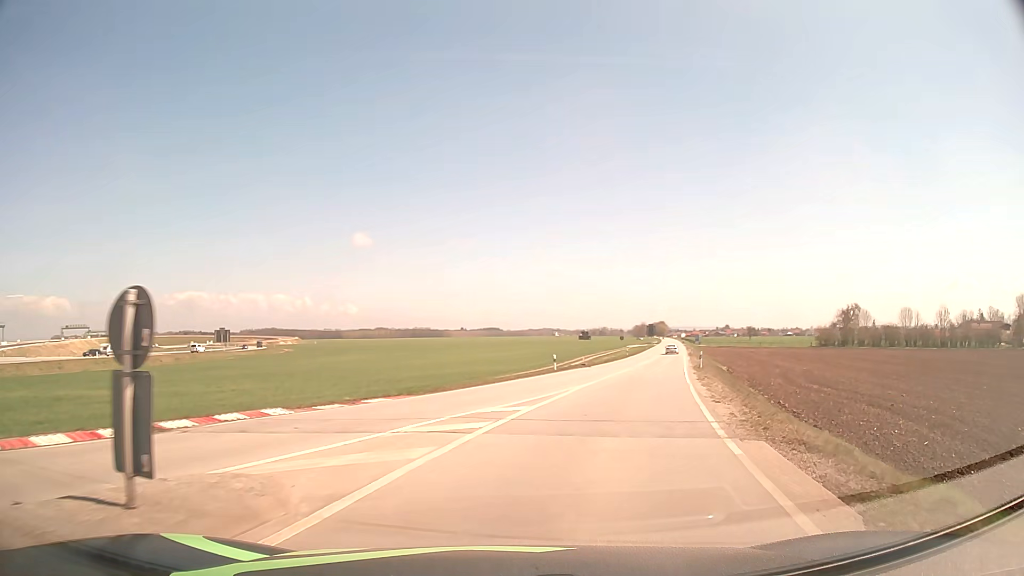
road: secondary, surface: concrete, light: Day
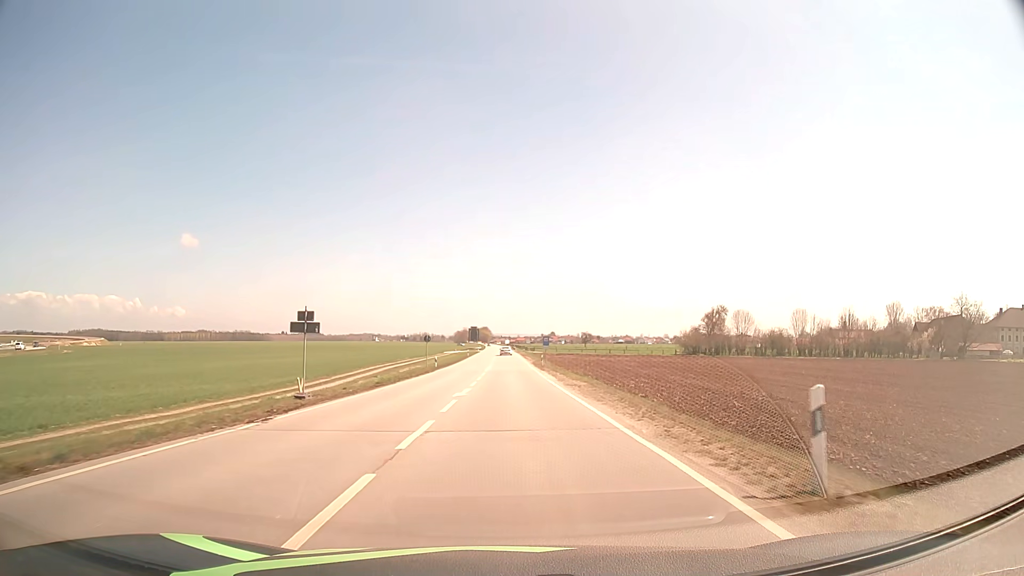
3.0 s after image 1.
(+7.1, +35.6) m; +15°
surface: asphalt
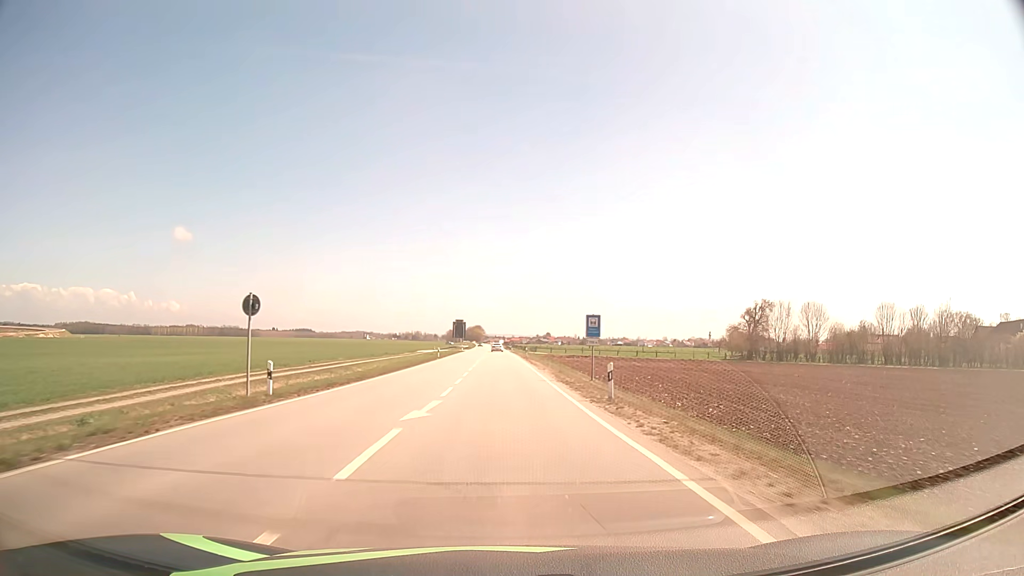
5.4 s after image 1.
(+0.3, +40.1) m; +1°
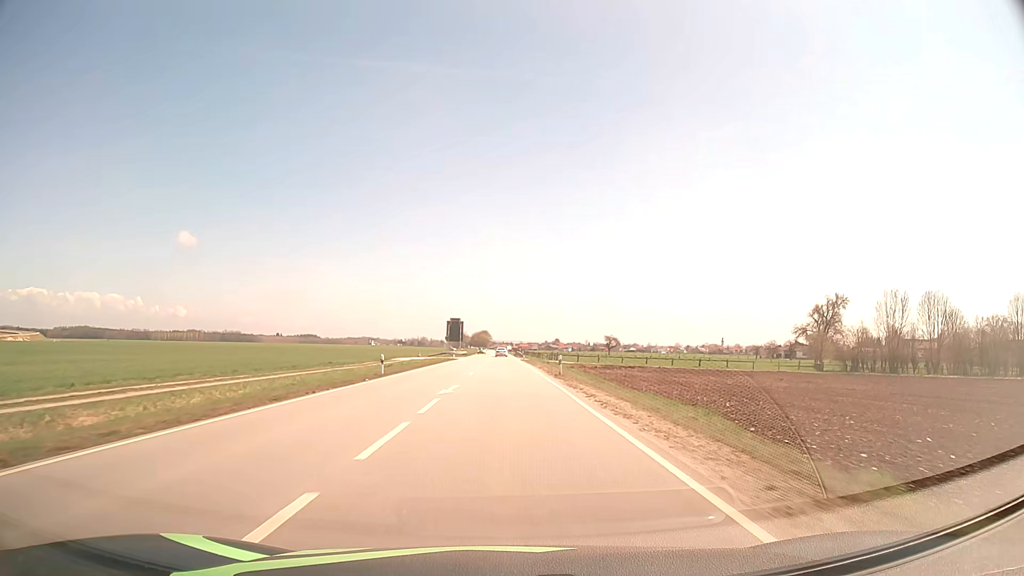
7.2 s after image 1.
(-0.3, +35.3) m; -1°
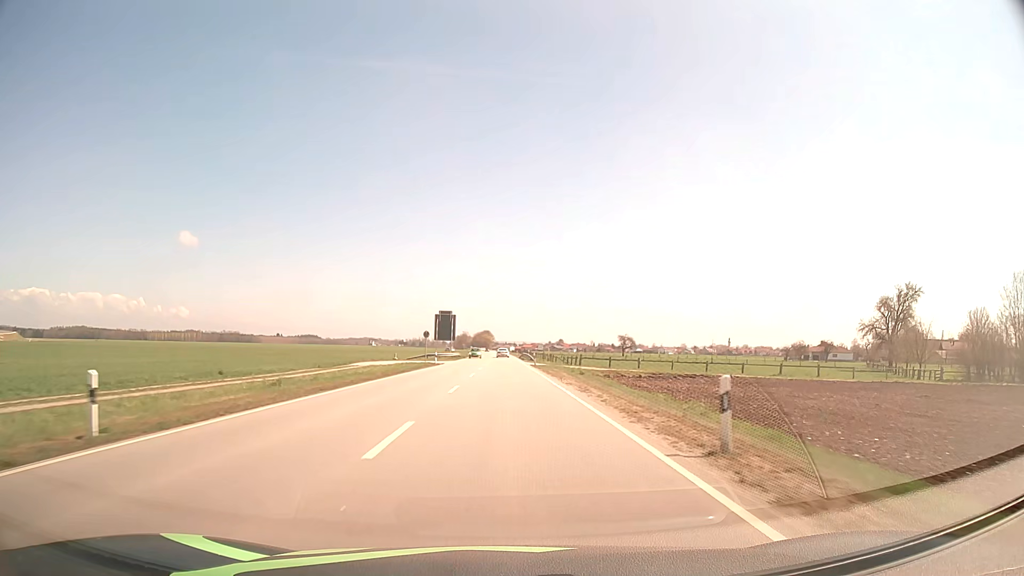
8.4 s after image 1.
(-0.1, +25.5) m; 0°
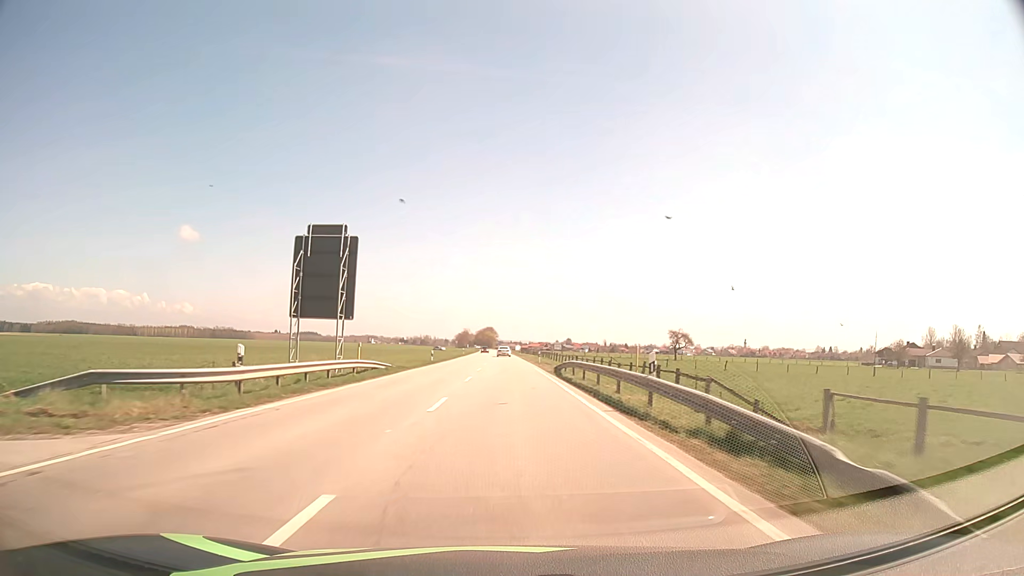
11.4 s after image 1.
(-0.2, +67.2) m; 0°
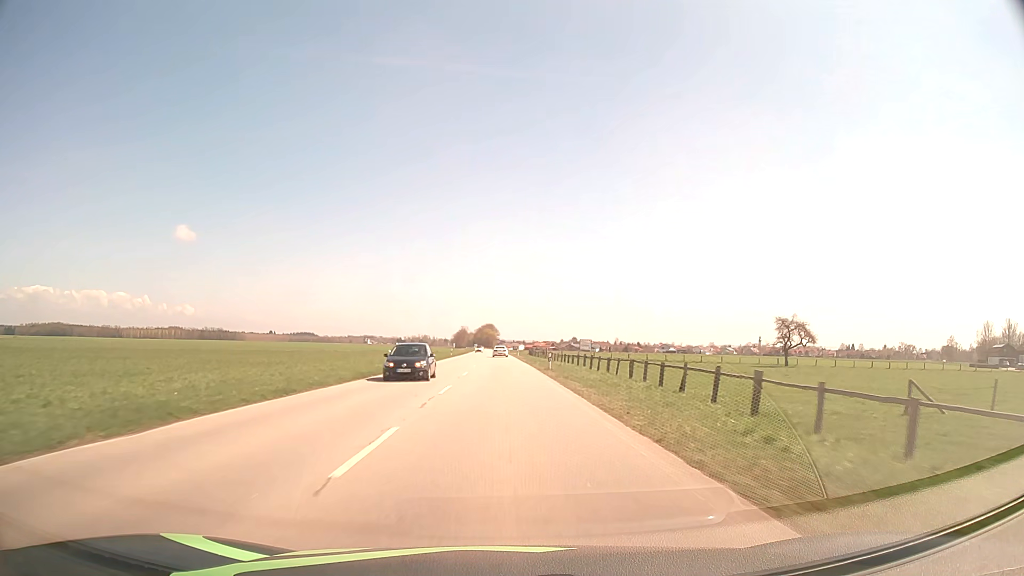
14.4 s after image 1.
(0.0, +67.9) m; 0°
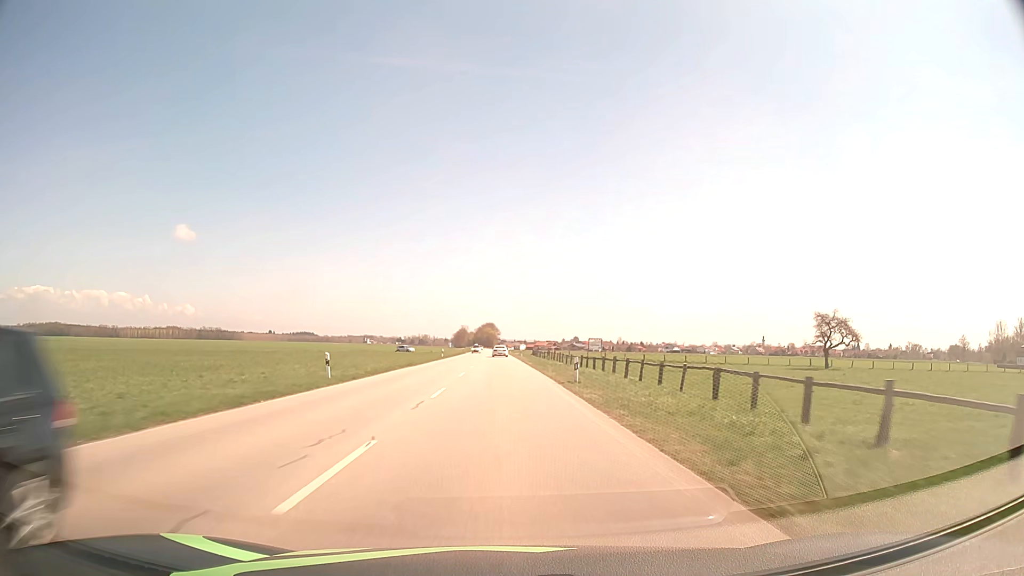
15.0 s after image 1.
(0.0, +13.7) m; 0°
(0, +10) (0, +20) (0, +30) (0, +40) (0, +50) (0, +60) (-1, +70) (-1, +80) (-1, +90) (-1, +100) m
